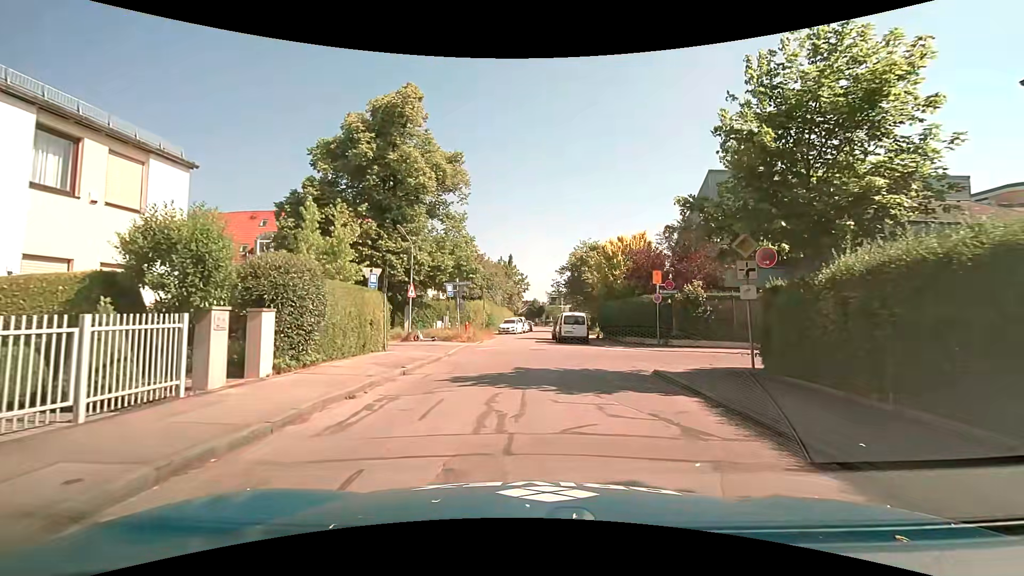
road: residential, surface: asphalt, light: Day
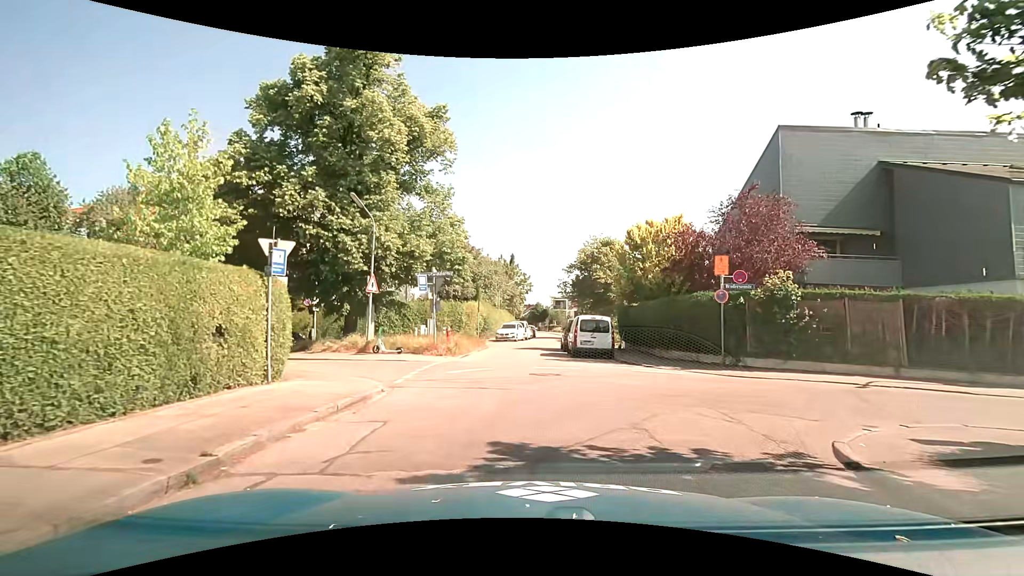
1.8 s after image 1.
(0.0, +7.5) m; -1°
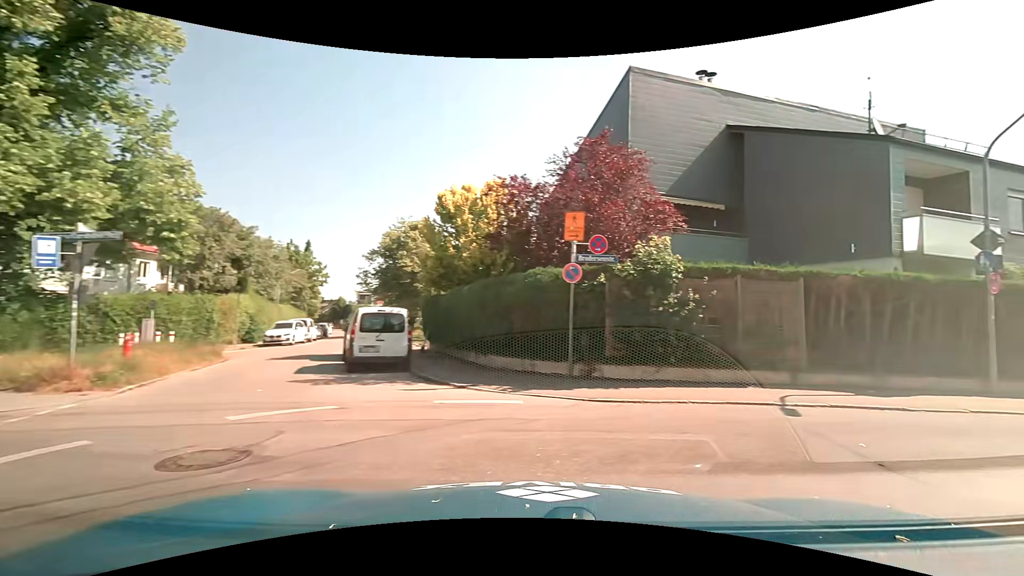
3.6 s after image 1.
(+0.8, +7.0) m; +23°
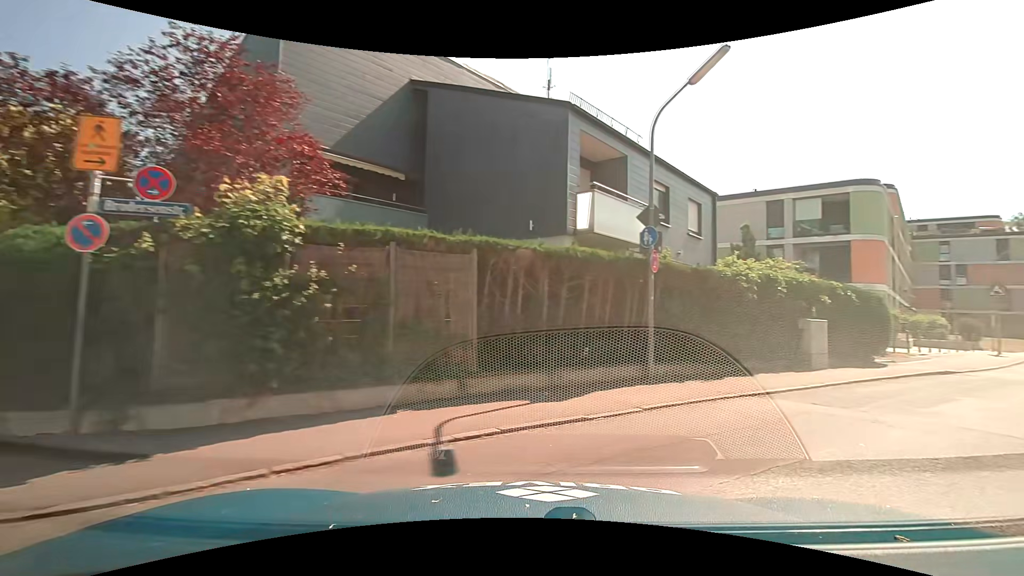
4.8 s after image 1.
(+1.1, +4.1) m; +31°
